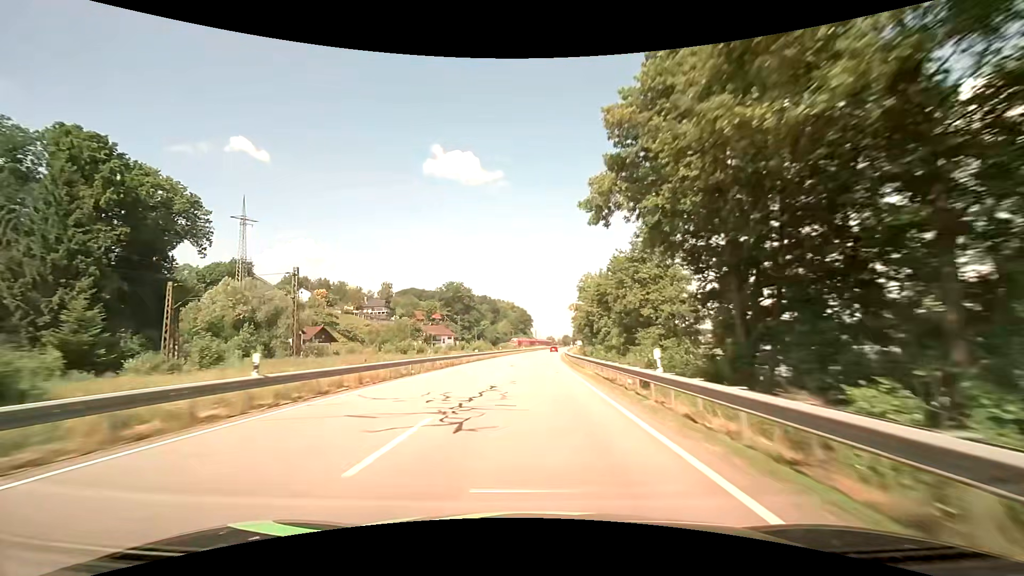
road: primary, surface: asphalt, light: Day
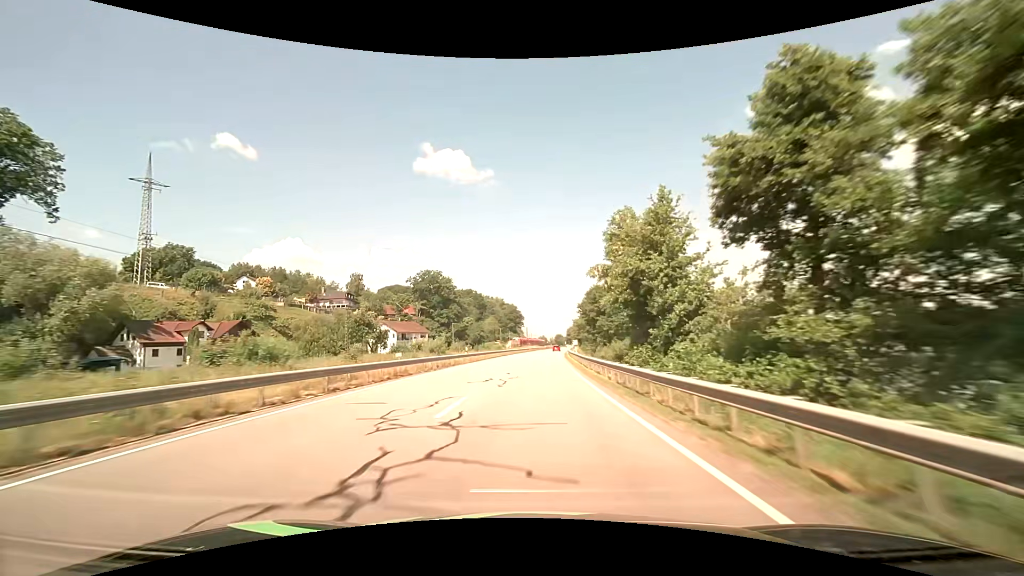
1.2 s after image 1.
(+0.3, +31.6) m; +1°
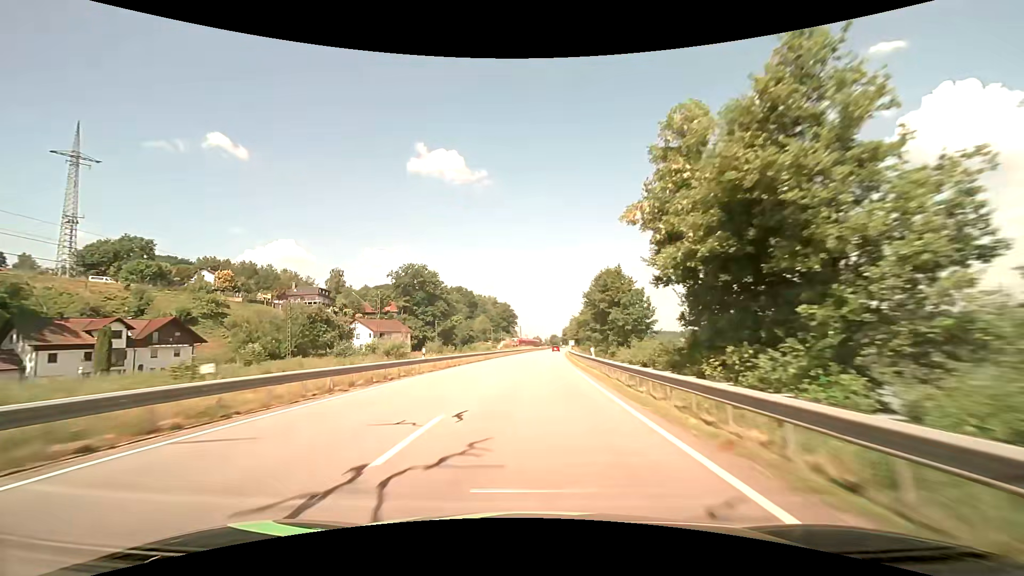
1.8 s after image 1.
(+0.1, +15.8) m; +1°
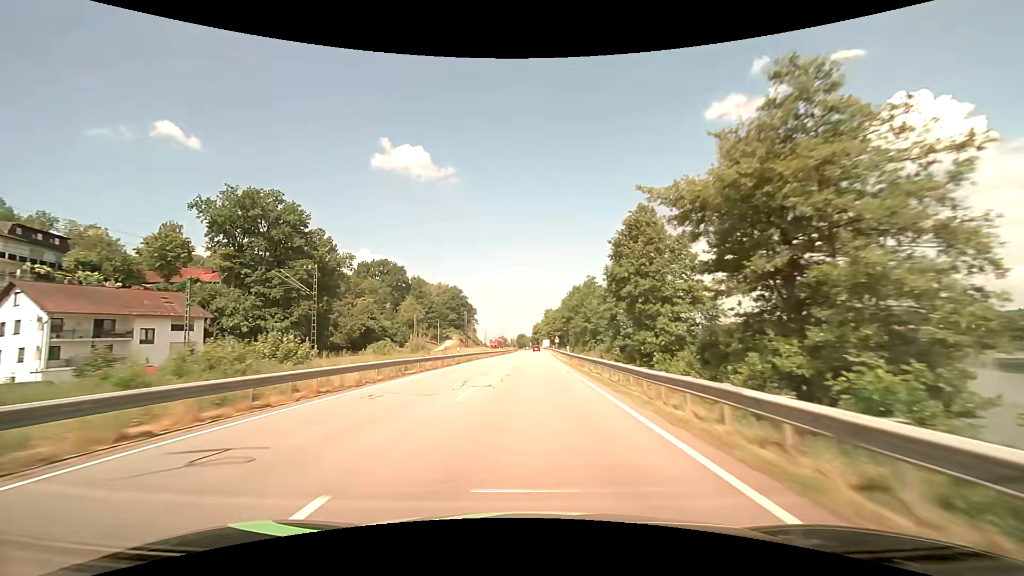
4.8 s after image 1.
(+2.3, +76.4) m; +4°
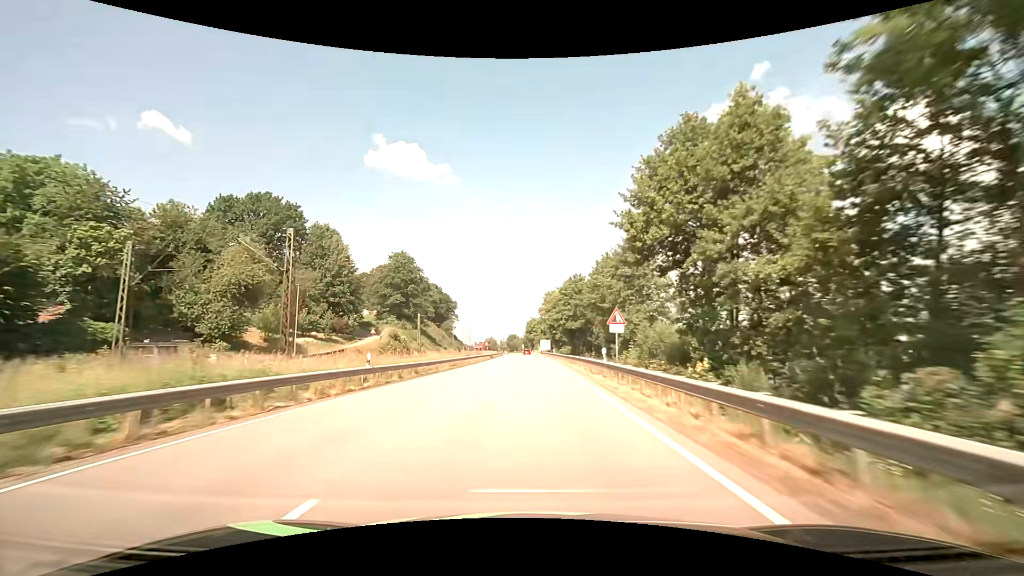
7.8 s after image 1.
(+0.5, +71.7) m; +1°
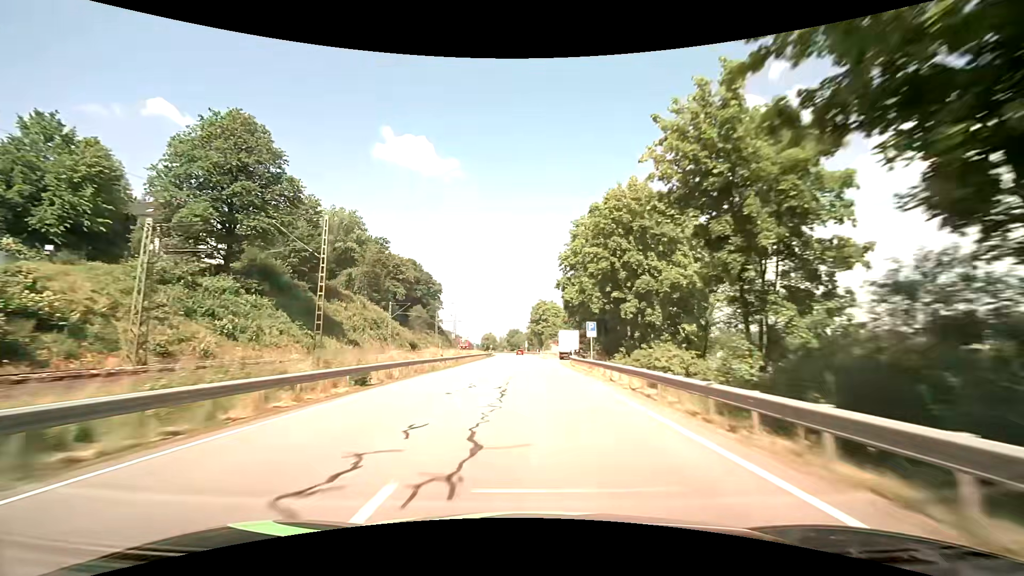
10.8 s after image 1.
(-0.4, +71.1) m; 0°
(0, +10) (0, +20) (0, +30) (0, +40) (-1, +50) (-1, +60) (-1, +70) (-1, +80) (-2, +90) (-2, +100) m
